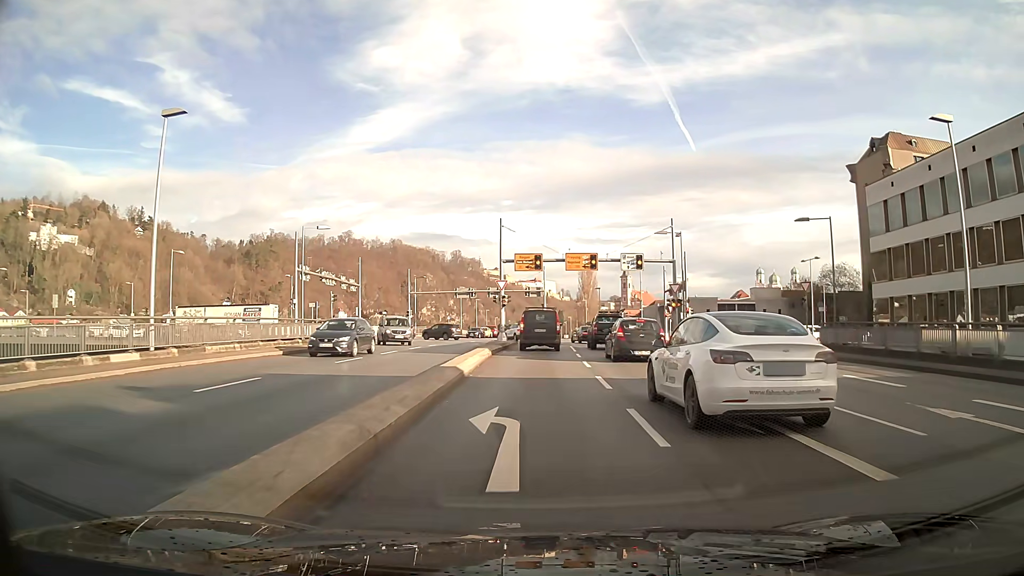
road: primary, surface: asphalt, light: Day
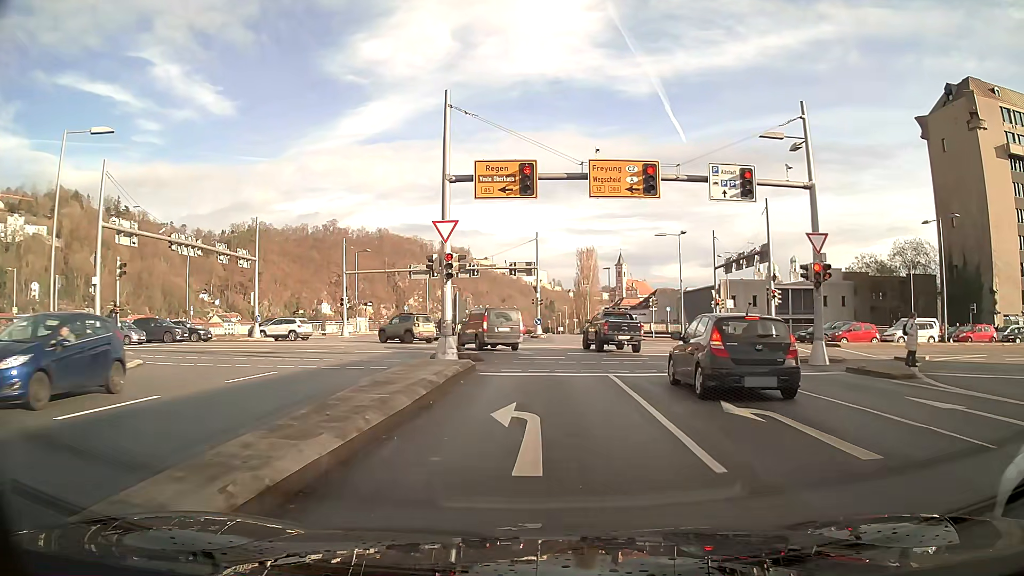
(+0.1, +25.0) m; +1°
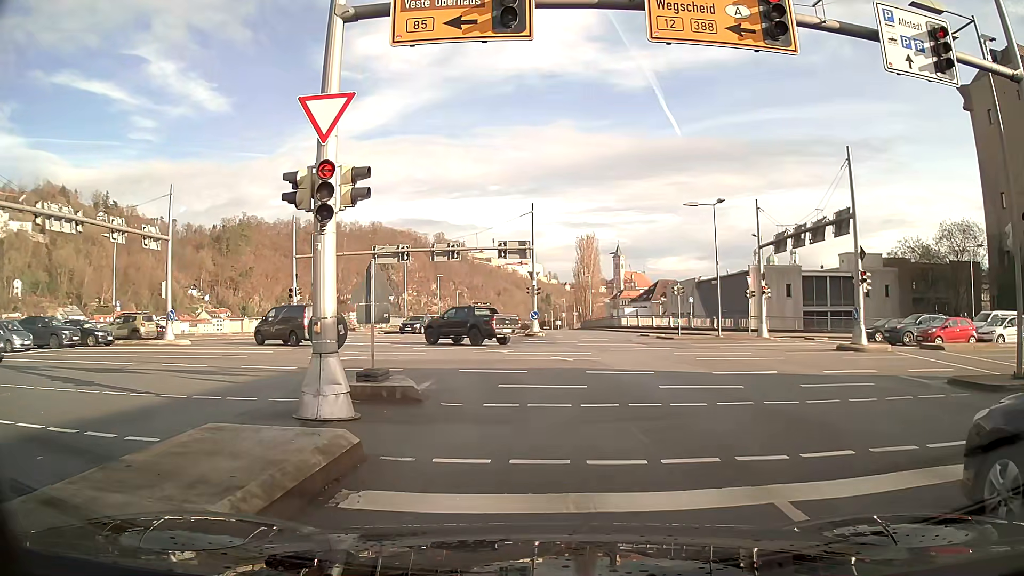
(0.0, +11.3) m; 0°
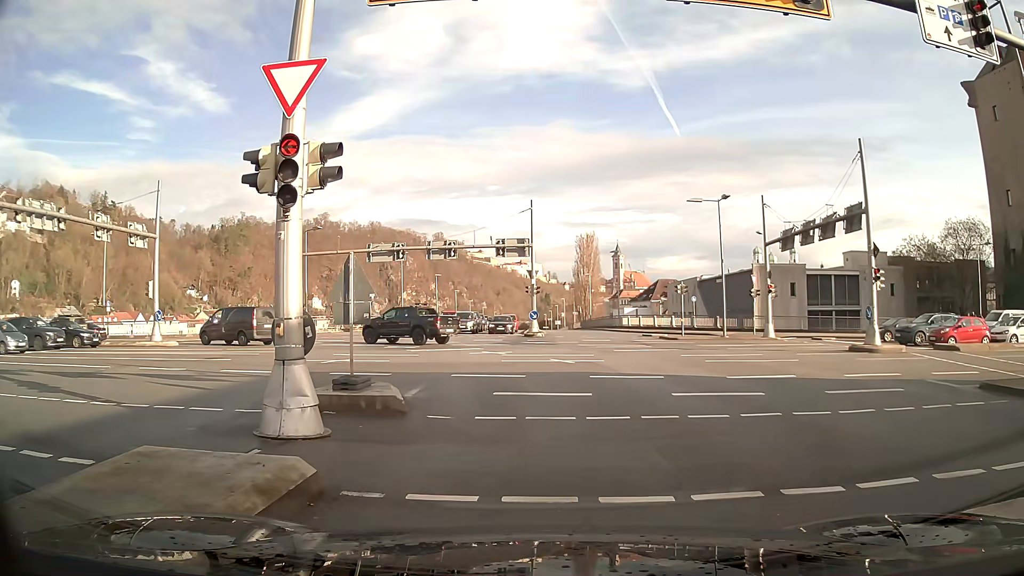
(0.0, +1.2) m; 0°
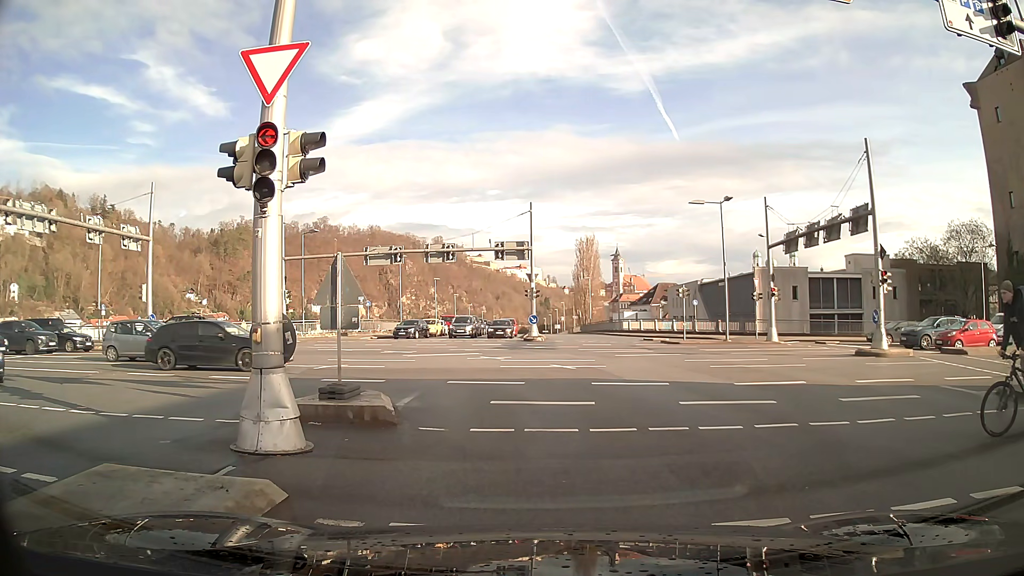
(0.0, +0.7) m; 0°
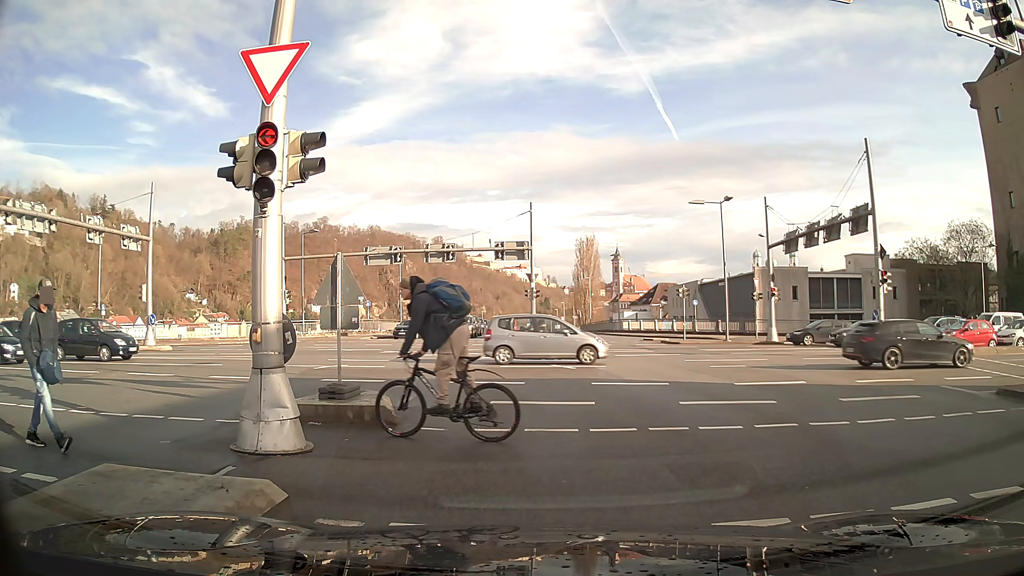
(0.0, 0.0) m; 0°
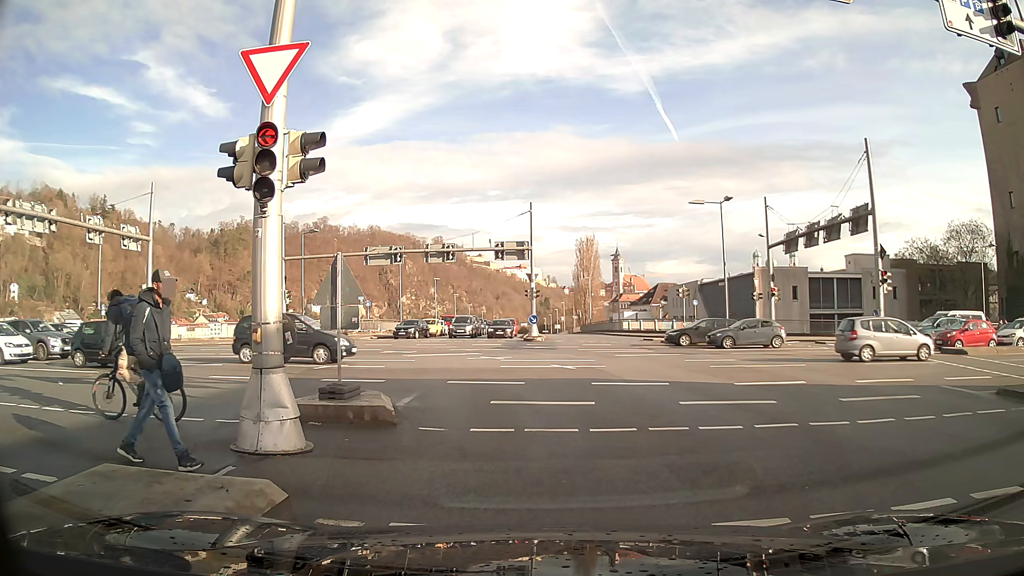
(0.0, 0.0) m; 0°
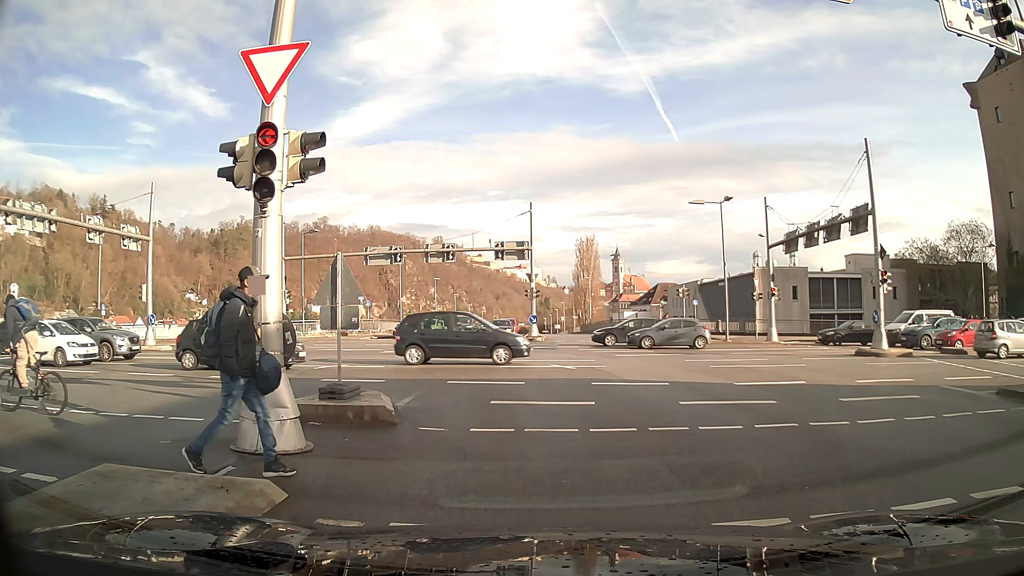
(0.0, 0.0) m; 0°
(0, +10) (-2, +20) (-8, +28) (-17, +32) (-27, +33) (-37, +33) (-47, +33) (-57, +33) (-67, +33) (-77, +33) m
